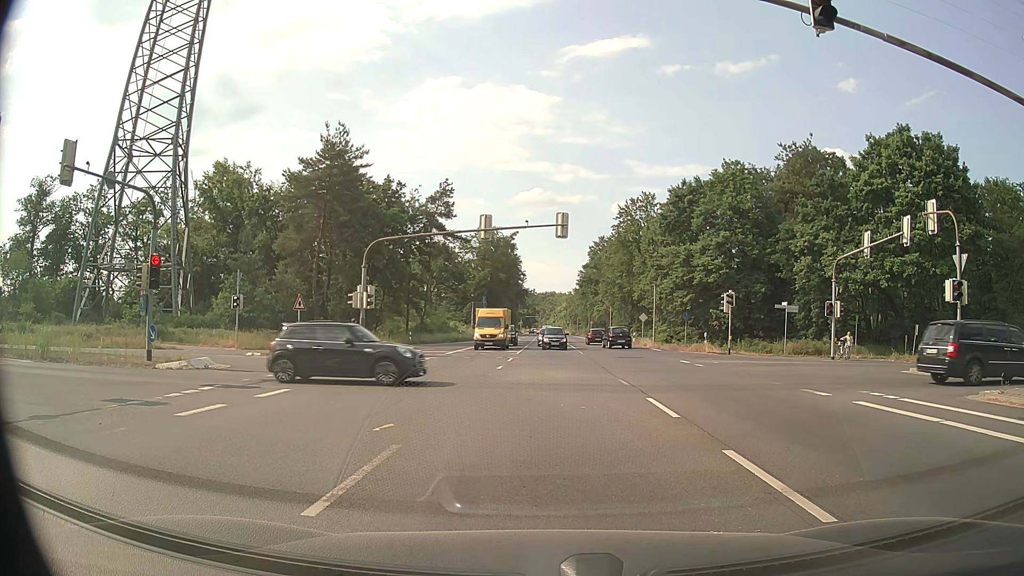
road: primary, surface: asphalt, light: Day
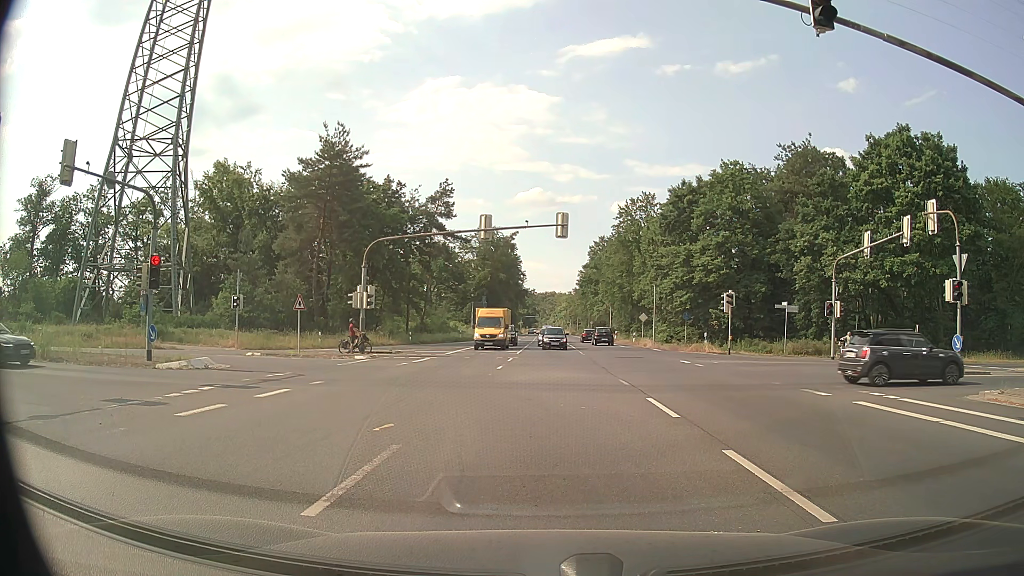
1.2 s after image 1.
(0.0, 0.0) m; 0°
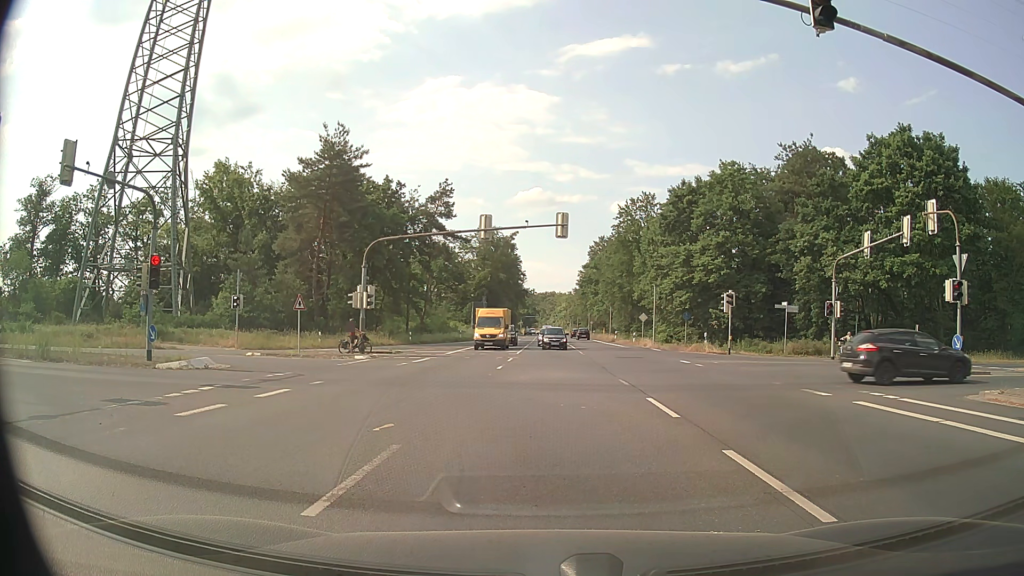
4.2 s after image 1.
(0.0, 0.0) m; 0°
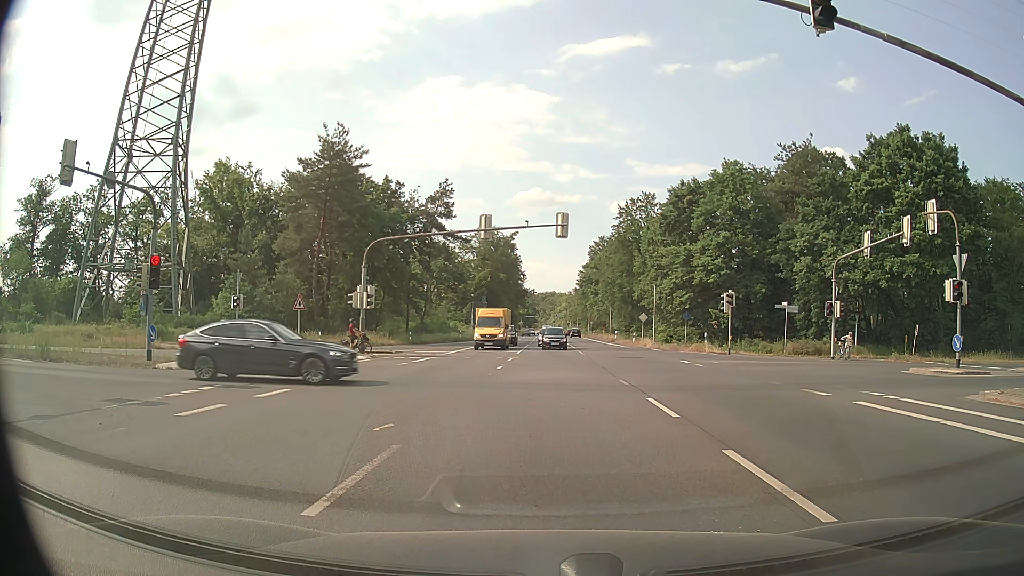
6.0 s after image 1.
(0.0, 0.0) m; 0°
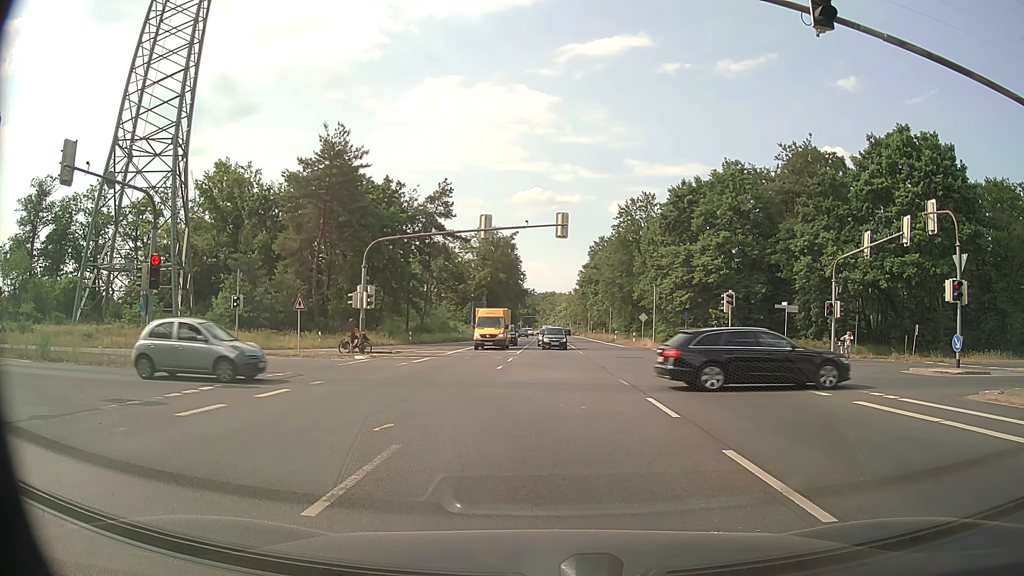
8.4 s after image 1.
(0.0, 0.0) m; 0°
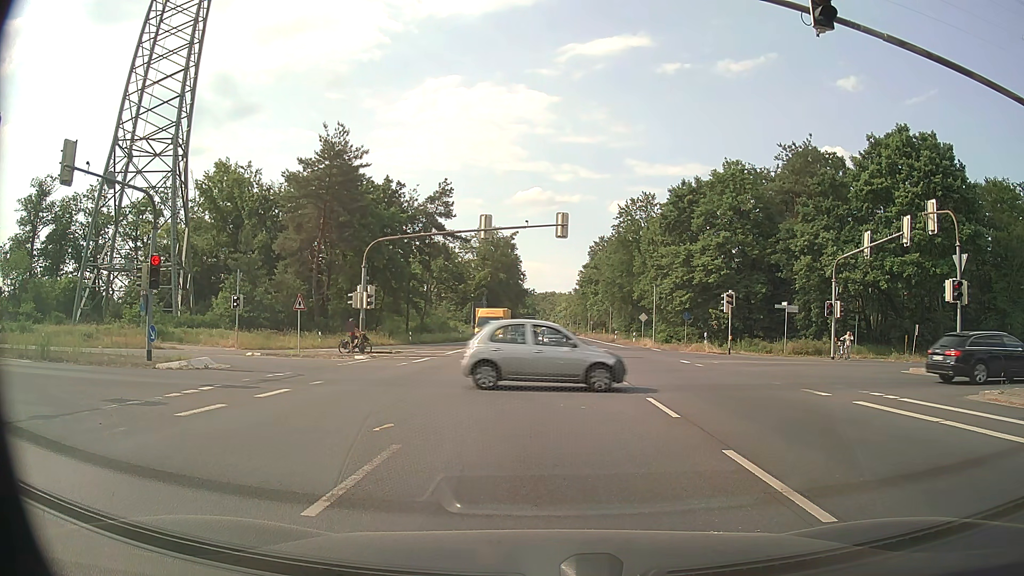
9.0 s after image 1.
(0.0, 0.0) m; 0°
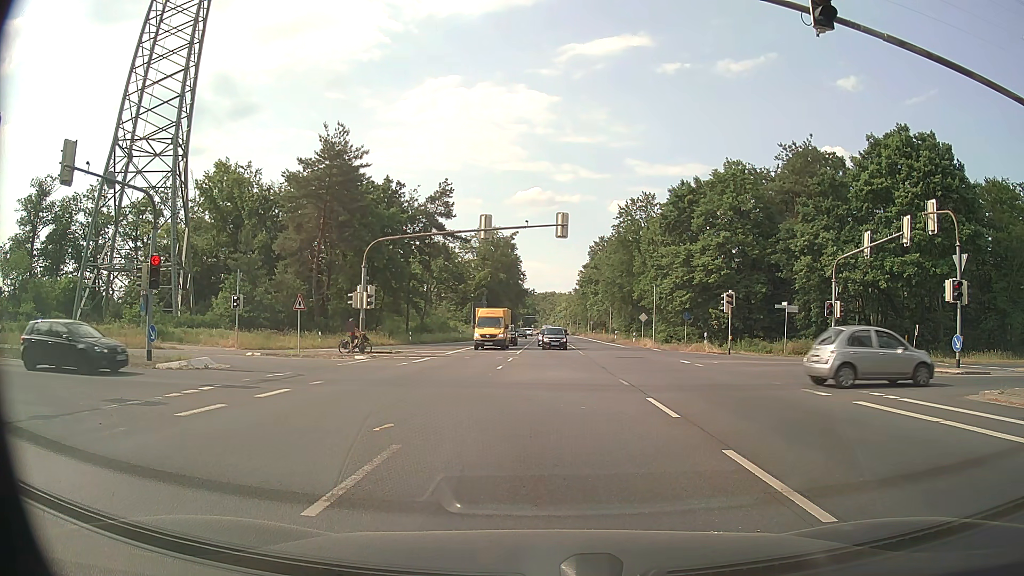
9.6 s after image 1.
(0.0, 0.0) m; 0°
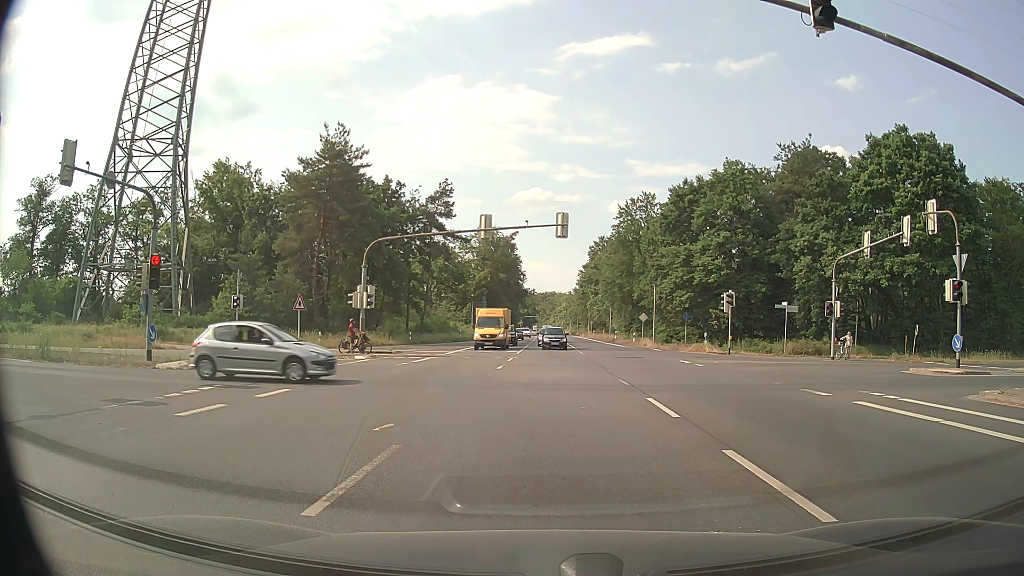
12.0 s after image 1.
(0.0, 0.0) m; 0°
